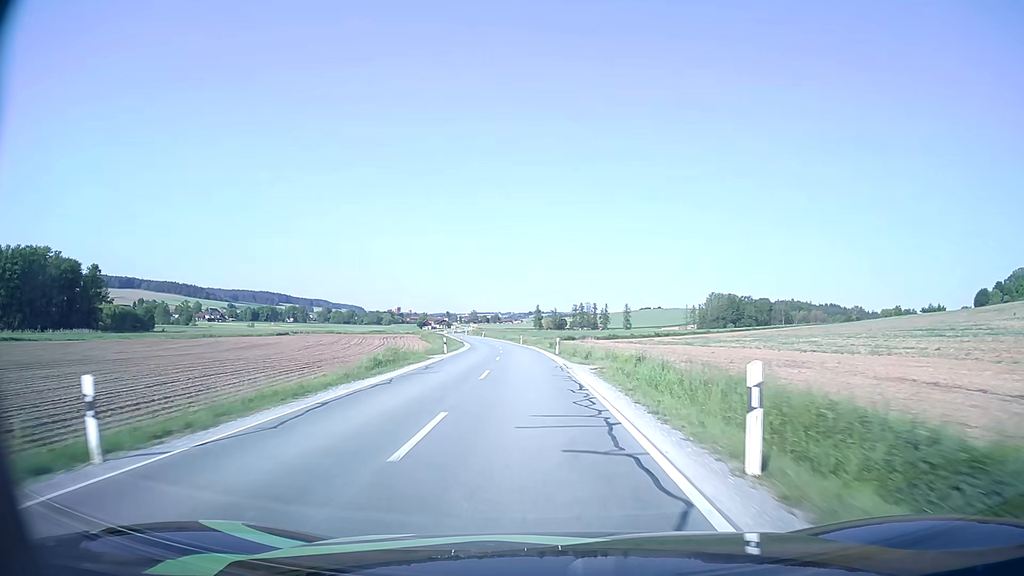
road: secondary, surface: asphalt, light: Day
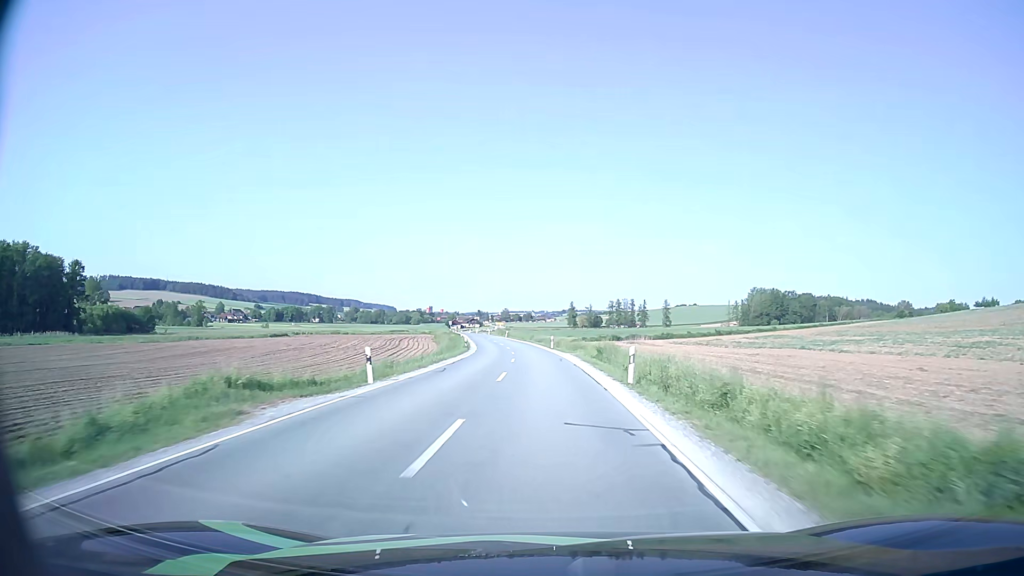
(-0.7, +24.5) m; -3°
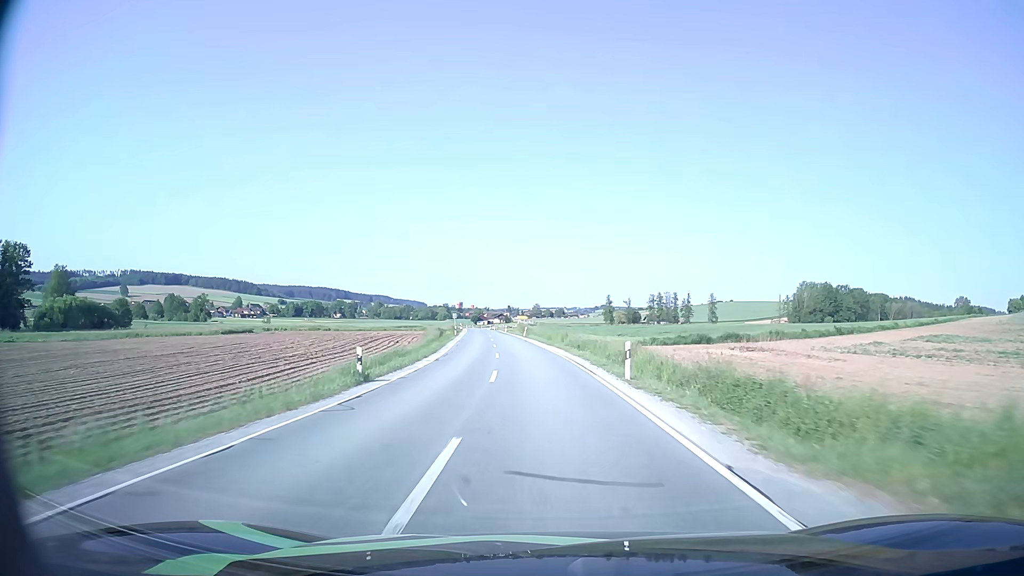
(-0.9, +37.8) m; -3°
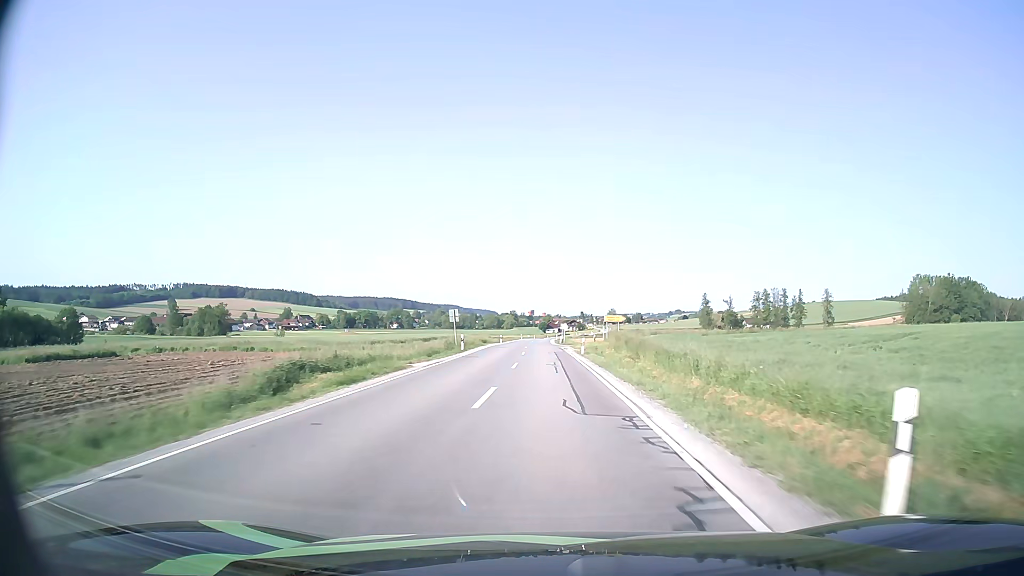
(-4.0, +65.7) m; -6°
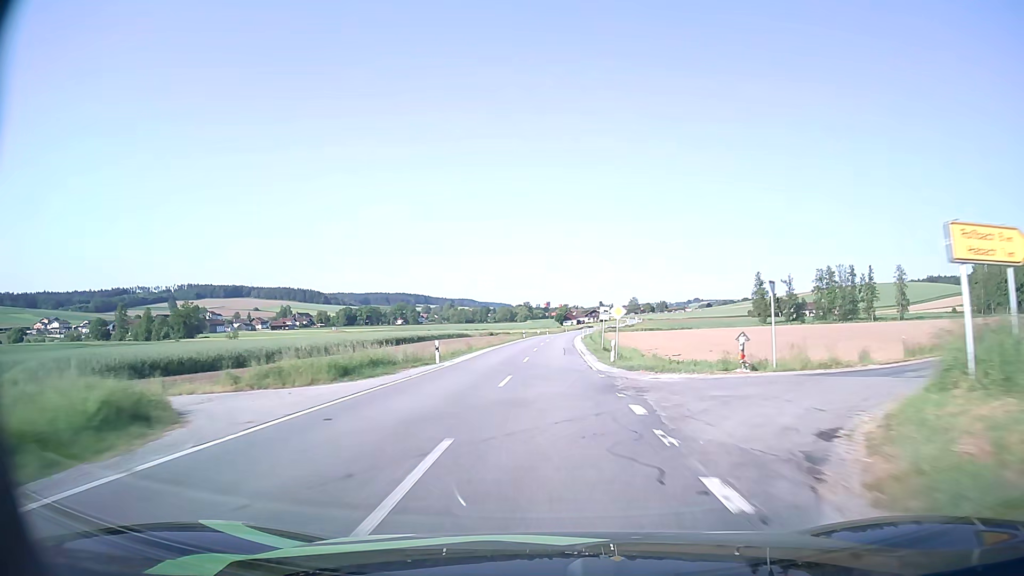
(-0.6, +54.6) m; -2°
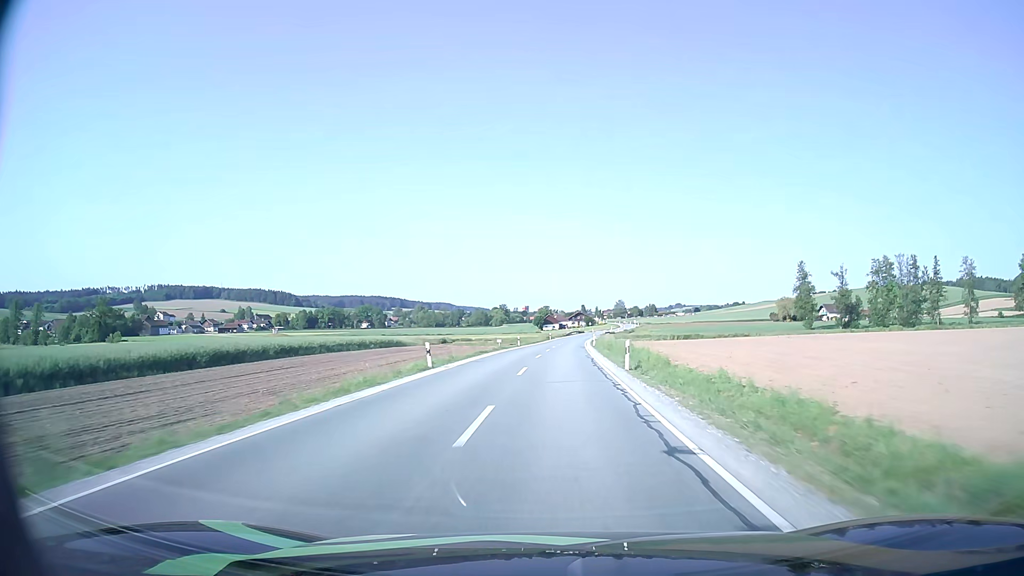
(+0.4, +56.2) m; +1°
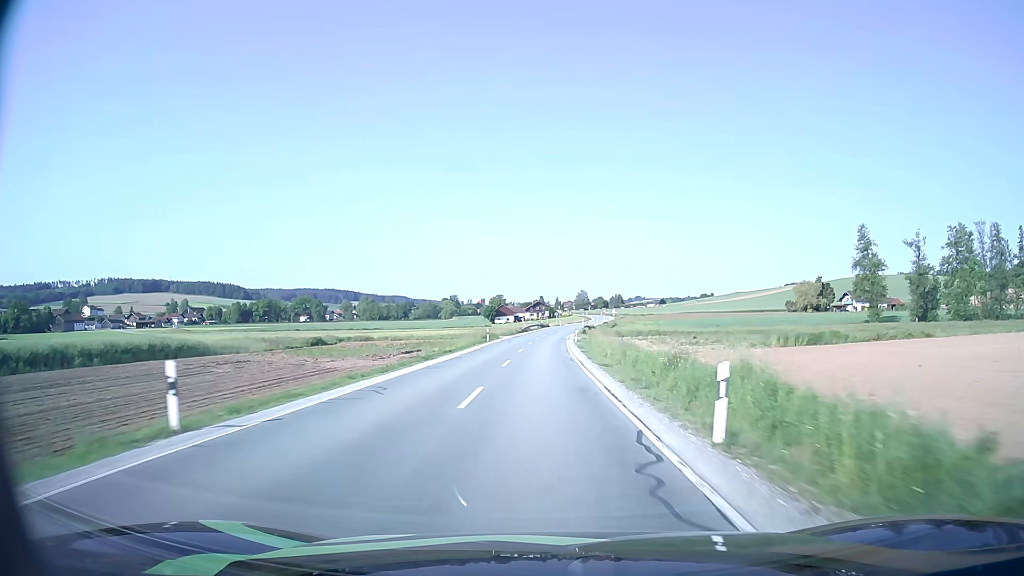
(+1.8, +56.2) m; +4°
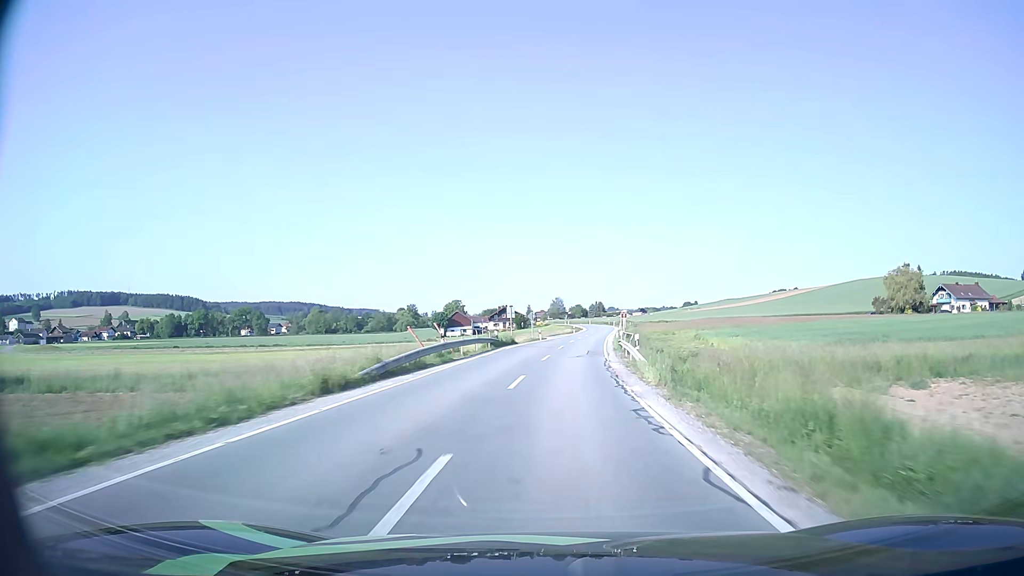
(+0.2, +67.4) m; +2°
(0, +10) (0, +20) (+1, +30) (+2, +40) (+3, +50) (+4, +60) (+5, +70) (+6, +80) (+7, +90) (+9, +100) m
